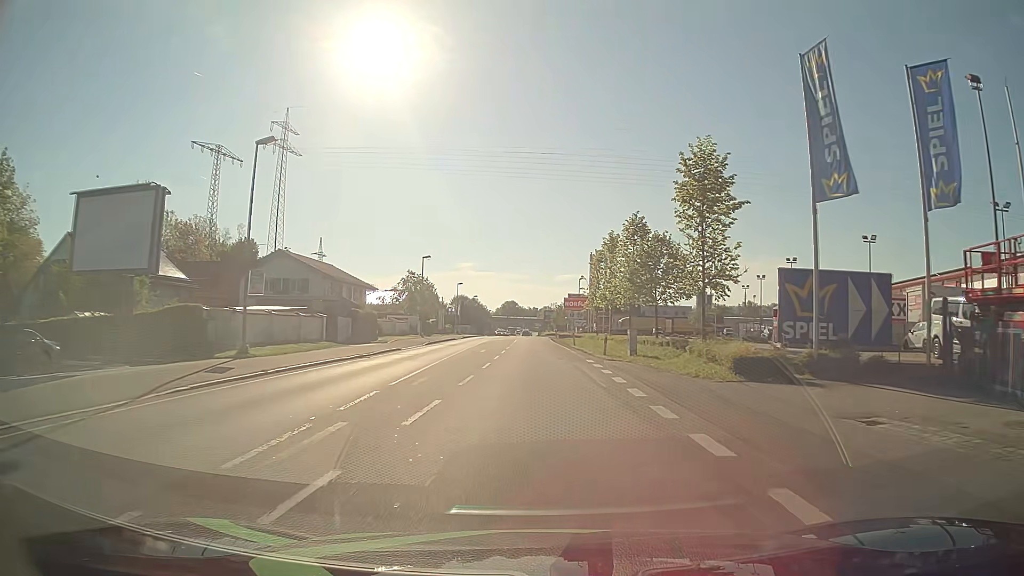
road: primary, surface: asphalt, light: Day
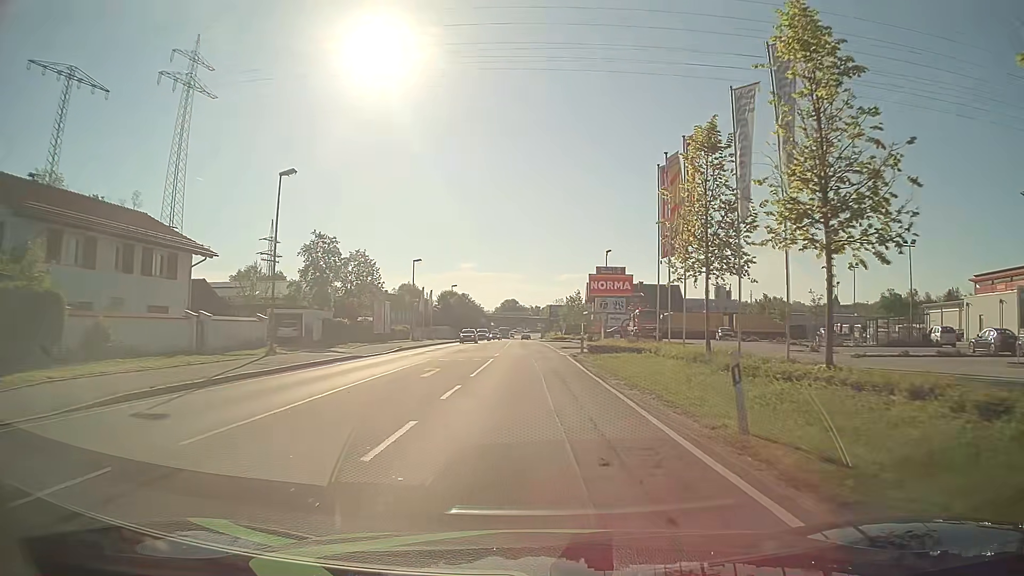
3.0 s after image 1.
(+0.1, +38.2) m; 0°
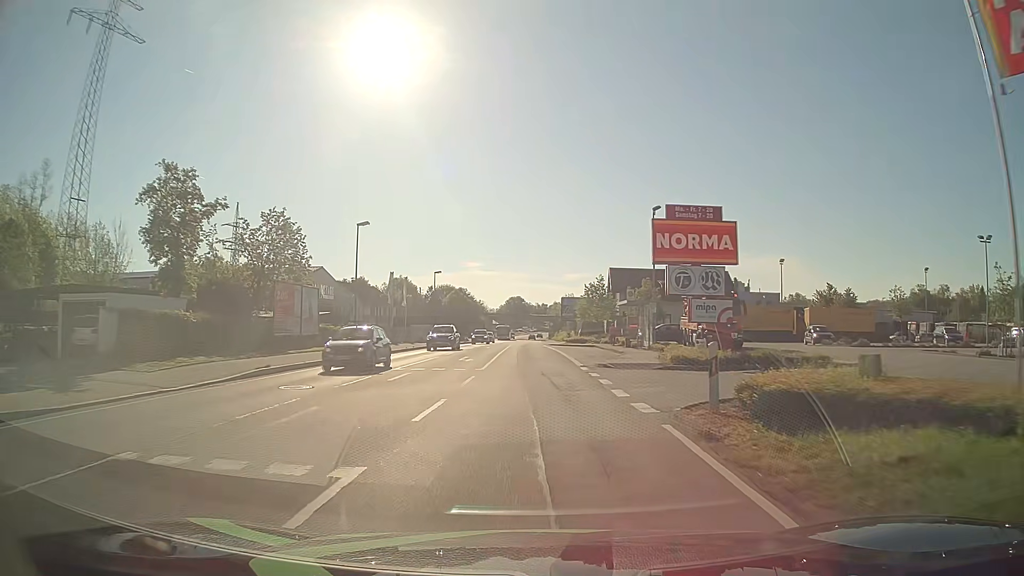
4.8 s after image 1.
(-0.1, +23.0) m; -1°
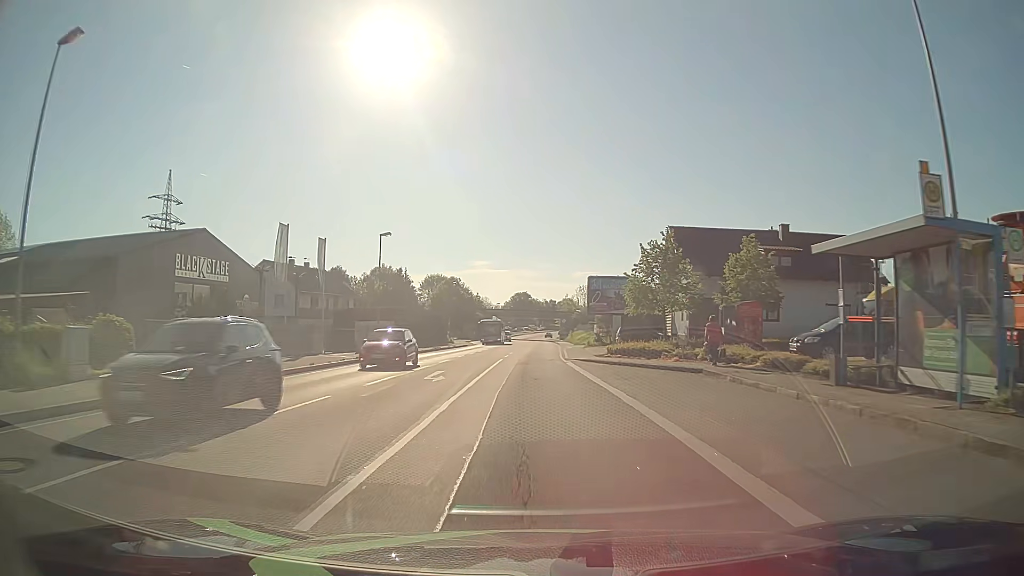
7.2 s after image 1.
(-0.1, +30.7) m; -1°
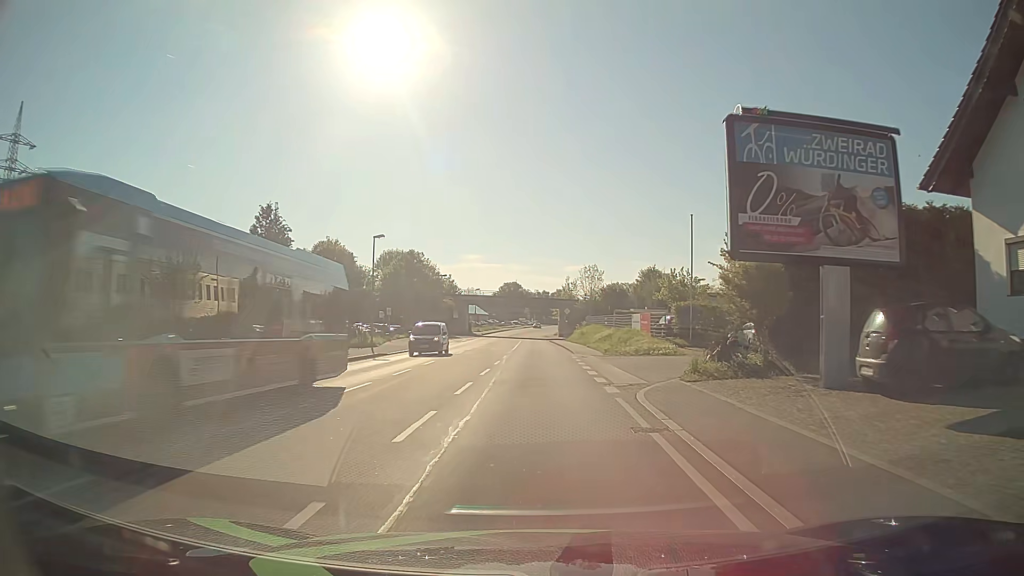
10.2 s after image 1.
(+0.4, +38.4) m; +1°
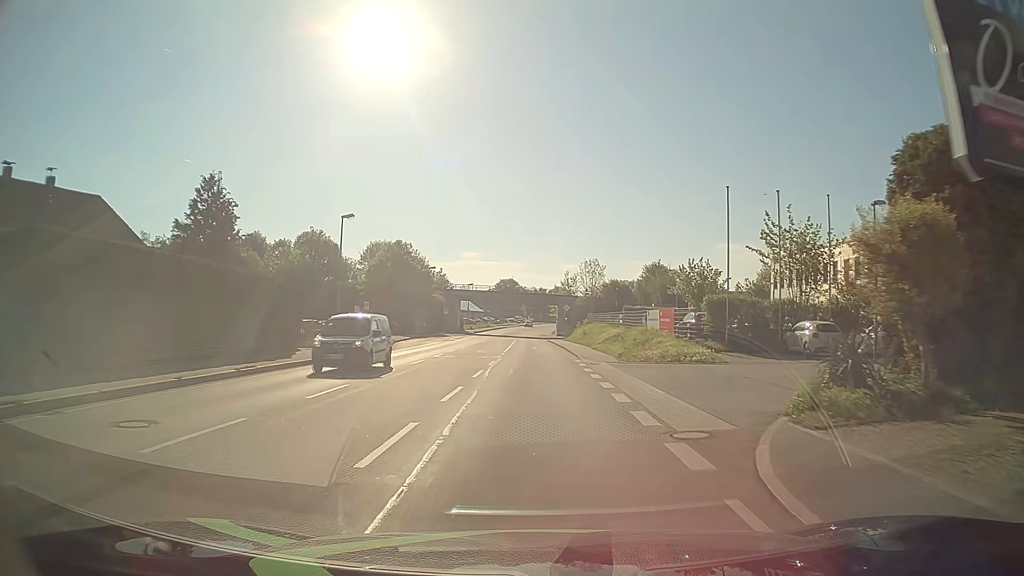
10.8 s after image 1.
(0.0, +7.7) m; 0°
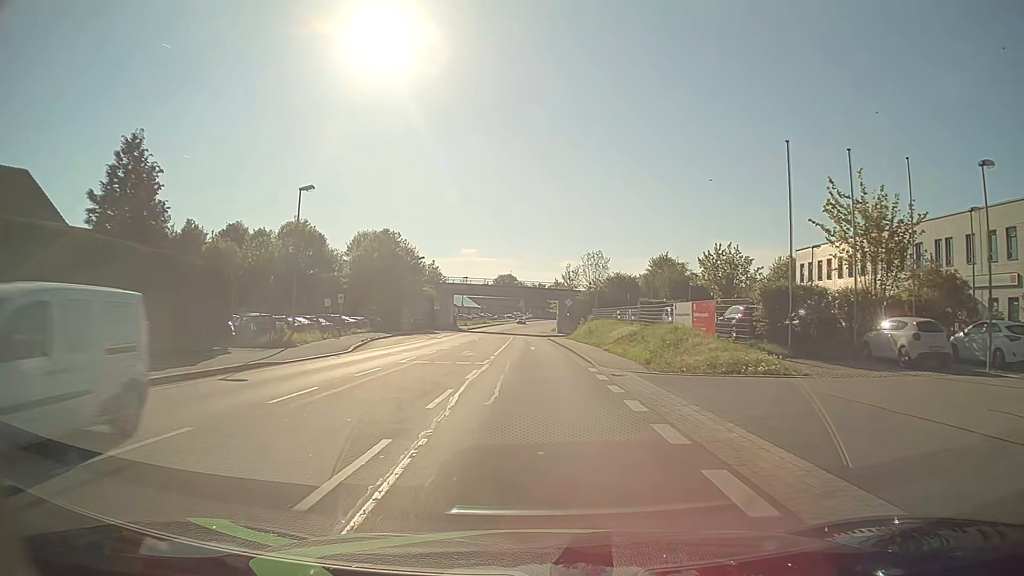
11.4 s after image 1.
(0.0, +7.7) m; +1°
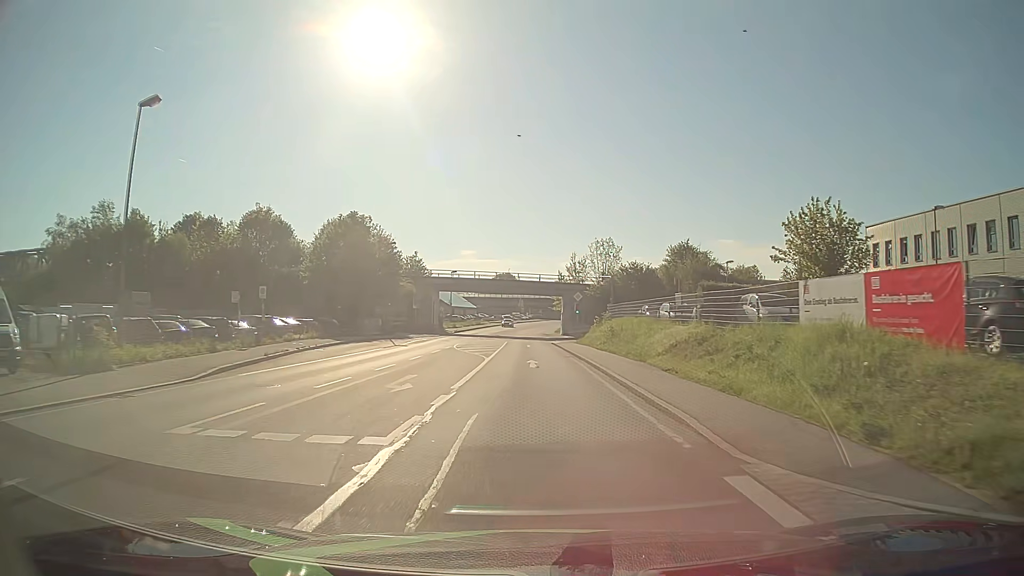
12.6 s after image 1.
(0.0, +15.3) m; 0°
(0, +10) (0, +20) (0, +30) (0, +40) (0, +50) (-1, +60) (-1, +70) (-1, +80) (-1, +90) (0, +100) m
